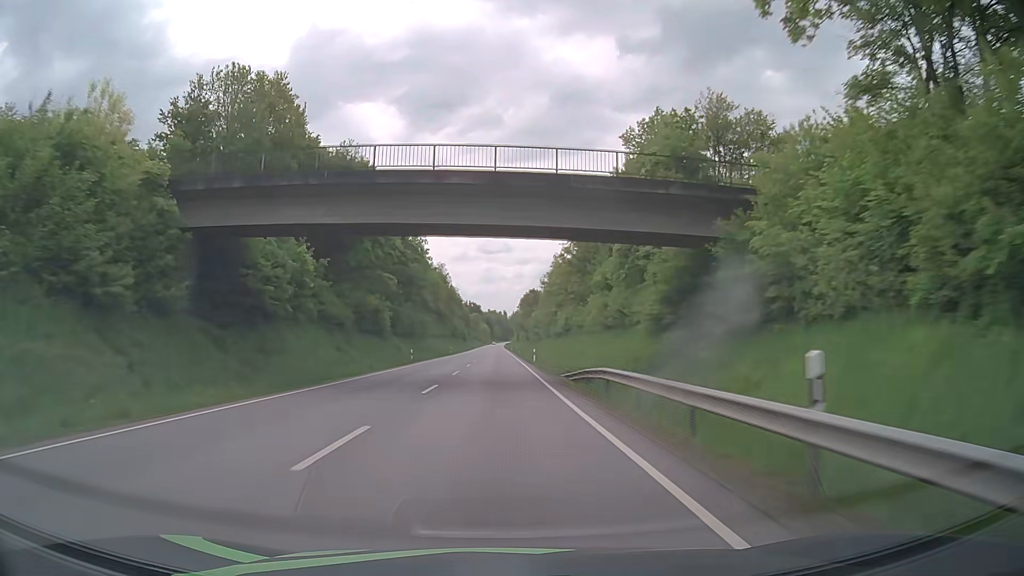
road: primary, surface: asphalt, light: Day
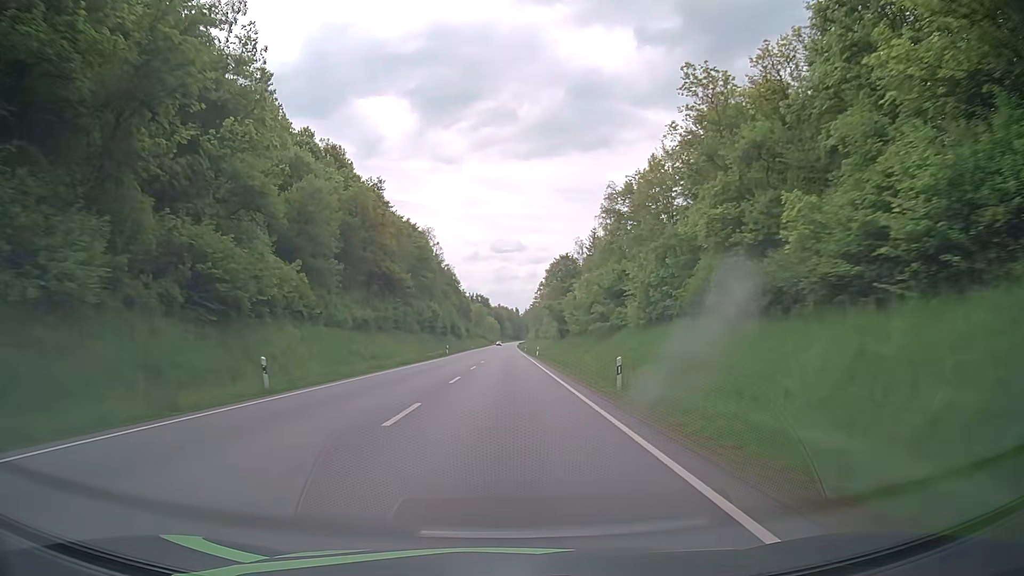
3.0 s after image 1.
(-0.8, +80.0) m; -1°
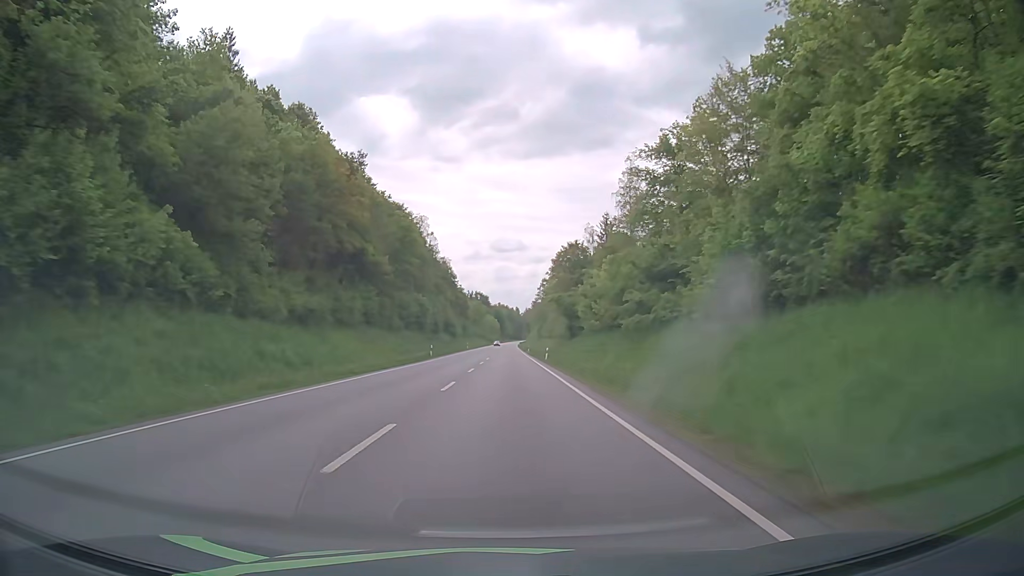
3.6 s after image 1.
(0.0, +16.0) m; 0°
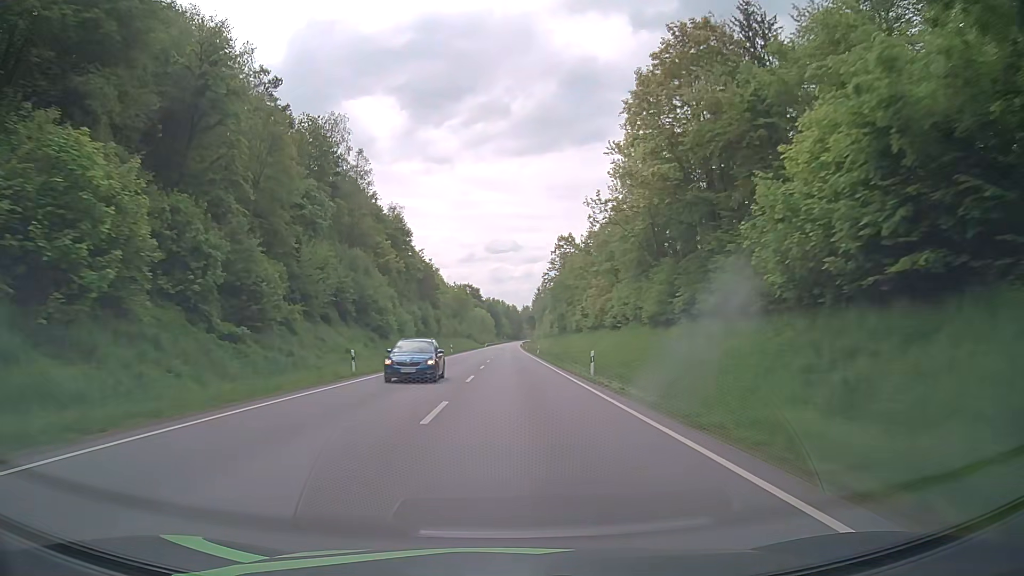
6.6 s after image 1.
(-0.1, +79.7) m; 0°
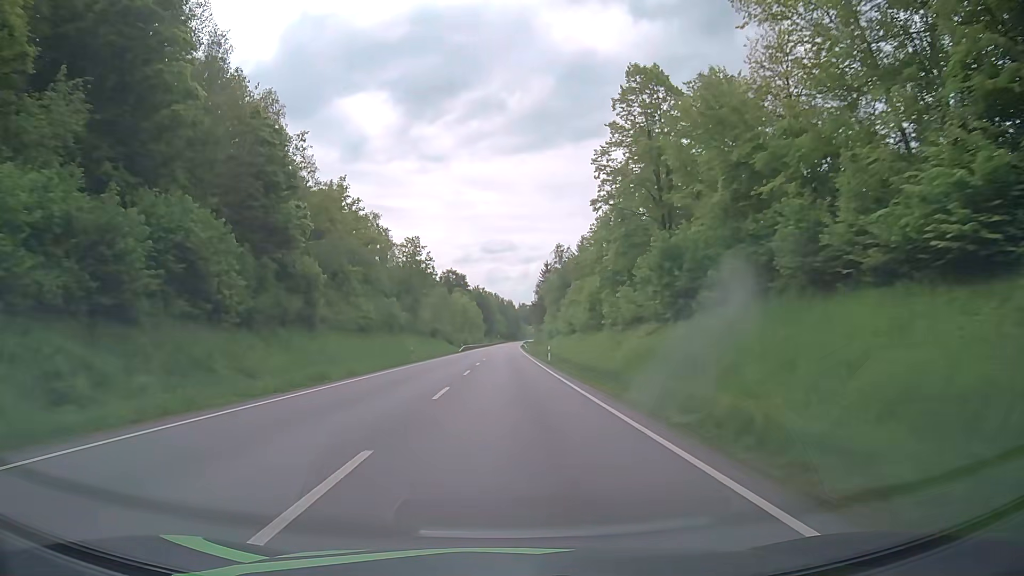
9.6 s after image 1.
(+0.1, +78.7) m; 0°
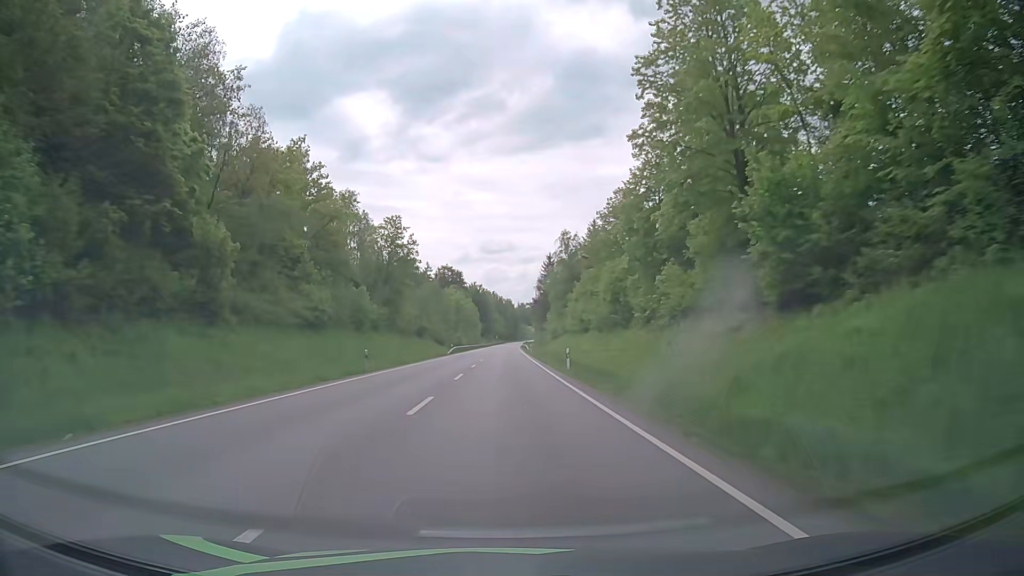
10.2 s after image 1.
(0.0, +15.6) m; 0°
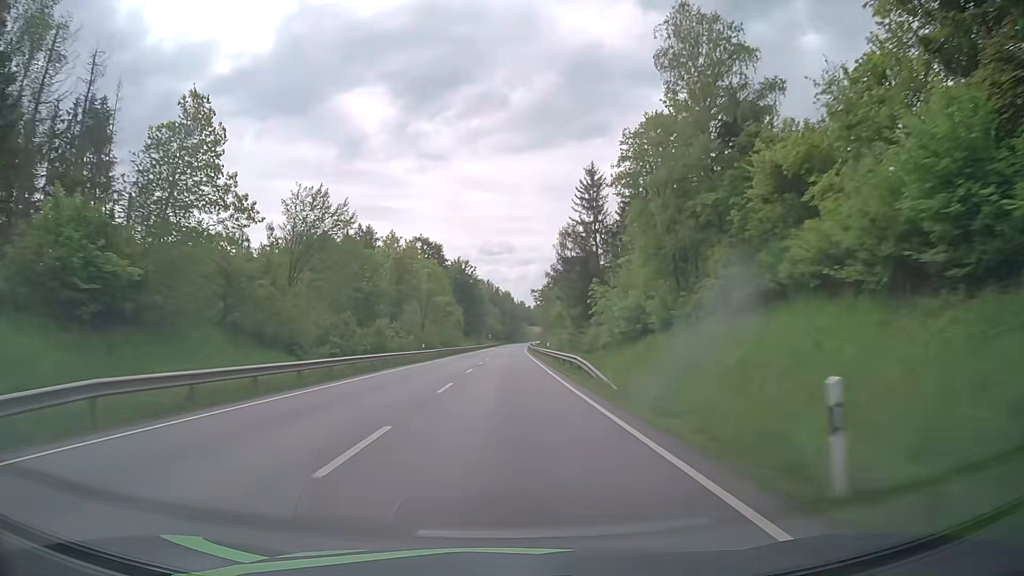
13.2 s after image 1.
(0.0, +77.7) m; 0°
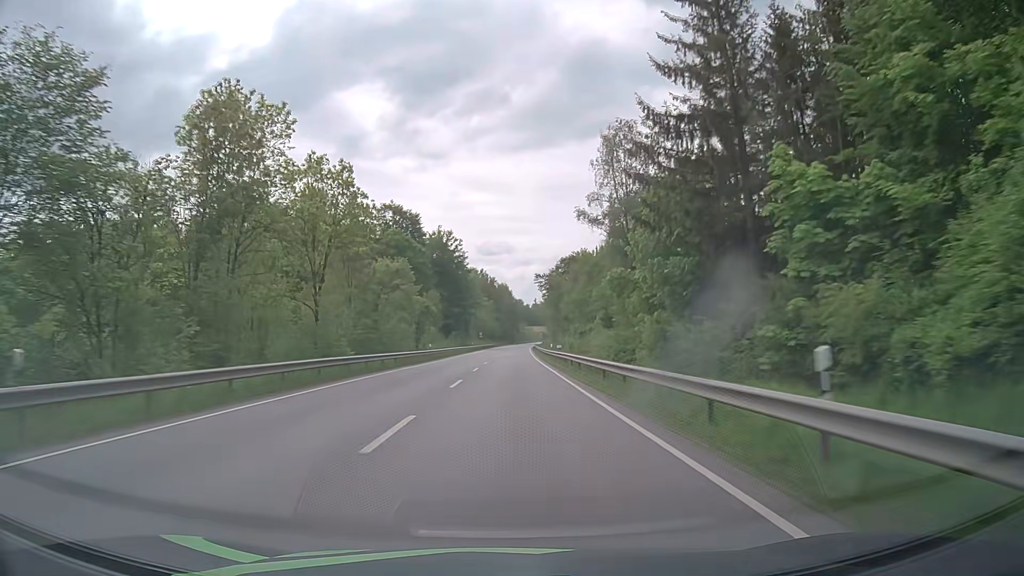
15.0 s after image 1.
(-0.1, +46.4) m; 0°
(0, +10) (0, +20) (0, +30) (0, +40) (0, +50) (+1, +60) (+1, +70) (+1, +80) (+1, +90) (+2, +100) m
